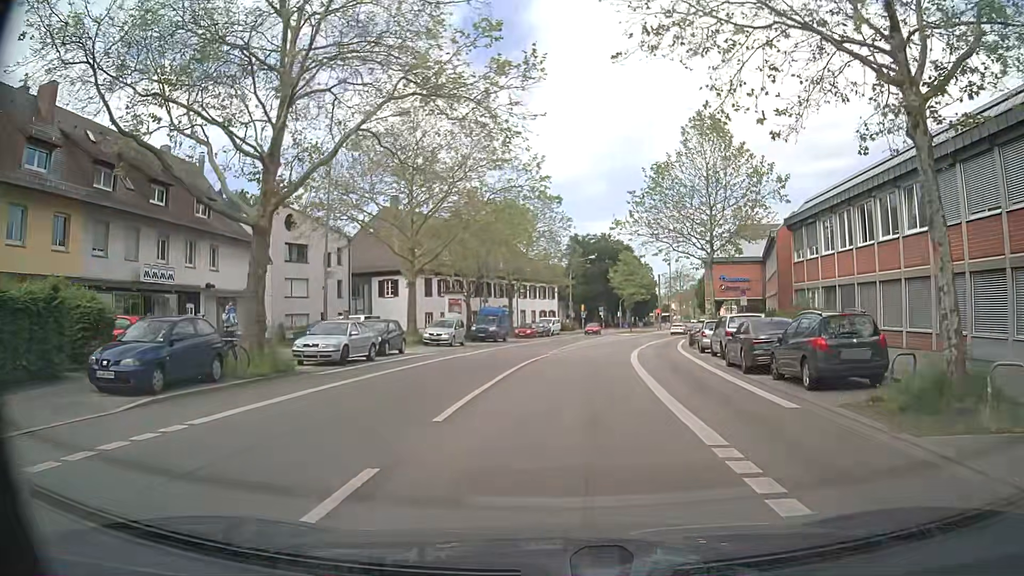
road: secondary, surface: asphalt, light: Day
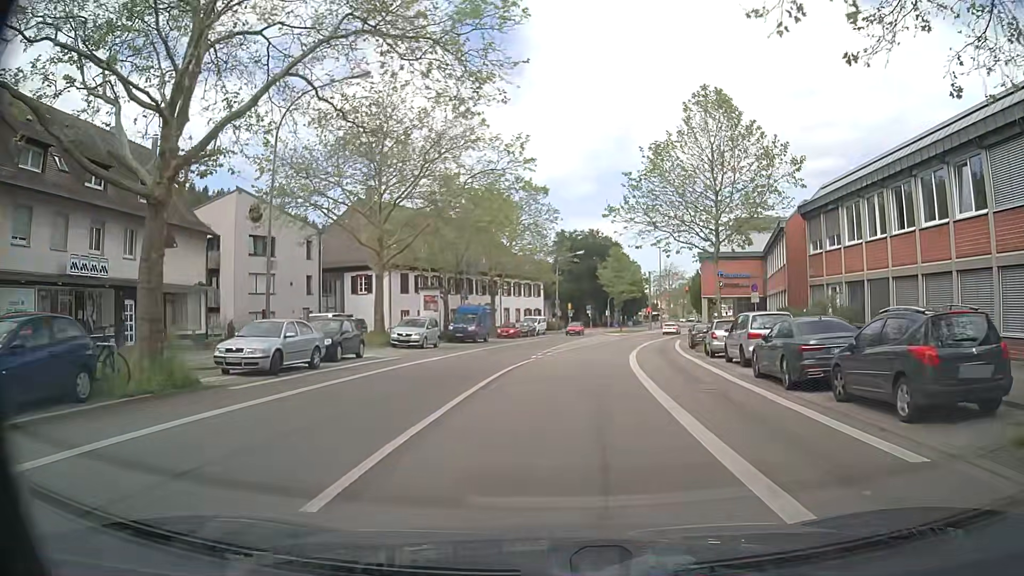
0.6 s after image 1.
(0.0, +4.5) m; +1°
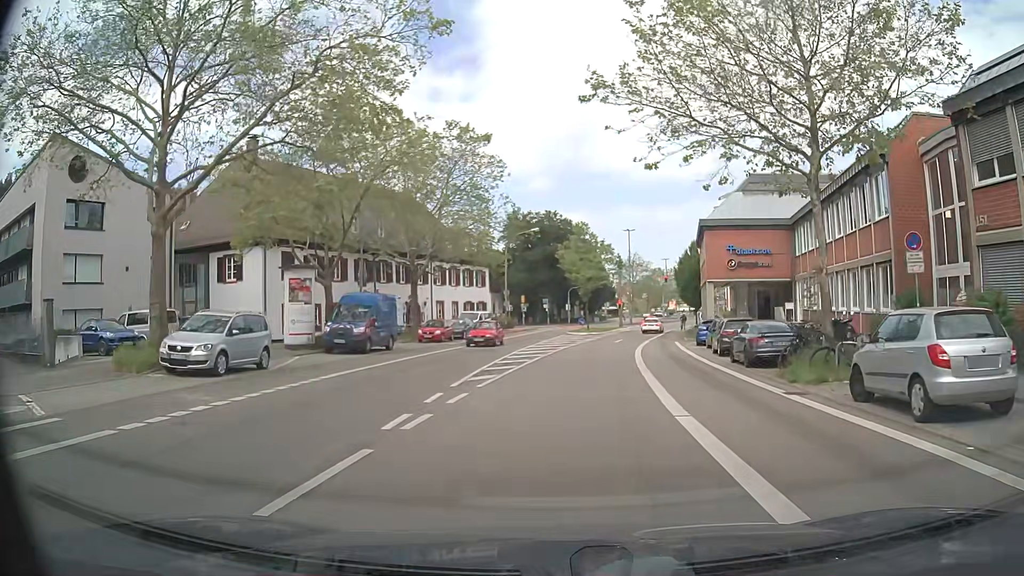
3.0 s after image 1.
(+0.5, +17.9) m; +3°
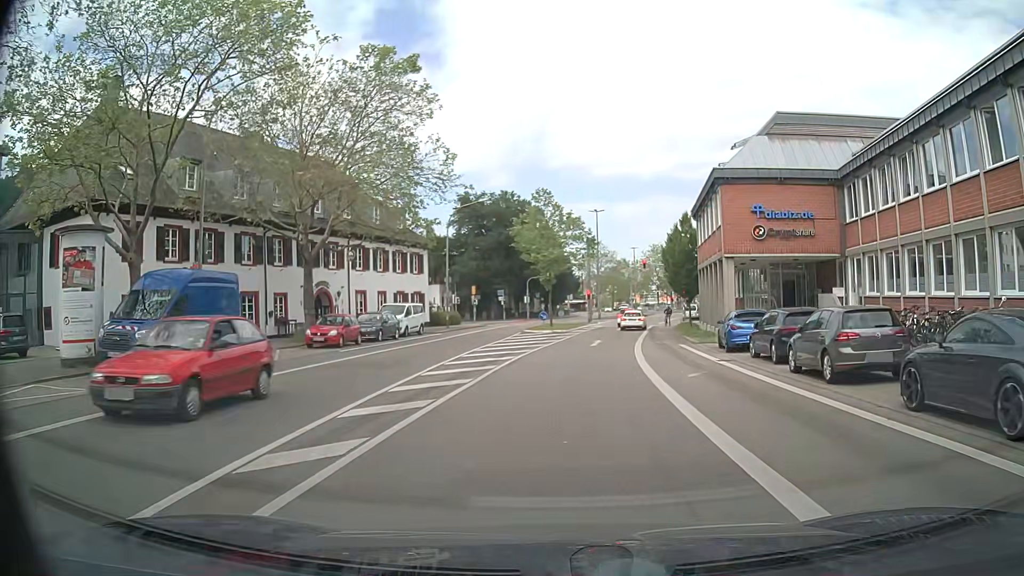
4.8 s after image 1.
(+0.5, +13.6) m; +4°
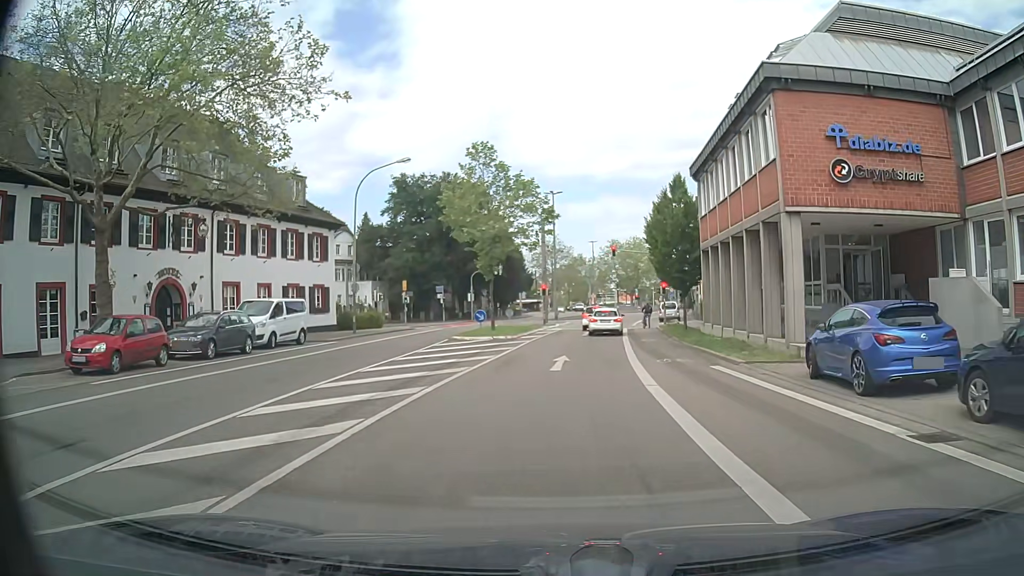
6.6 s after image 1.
(+0.5, +13.5) m; +5°
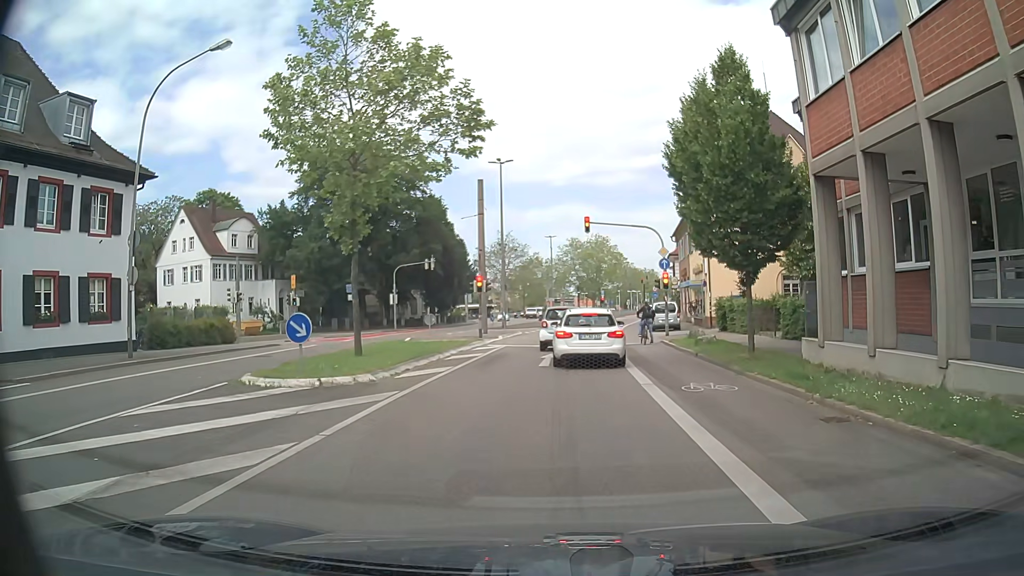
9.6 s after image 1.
(+0.3, +18.4) m; +2°
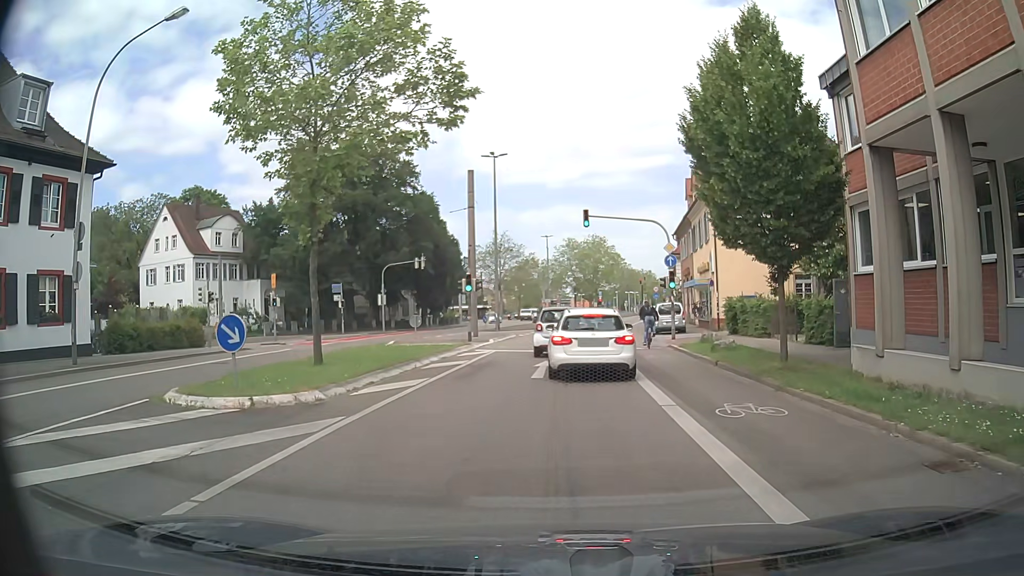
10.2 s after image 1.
(0.0, +2.8) m; 0°
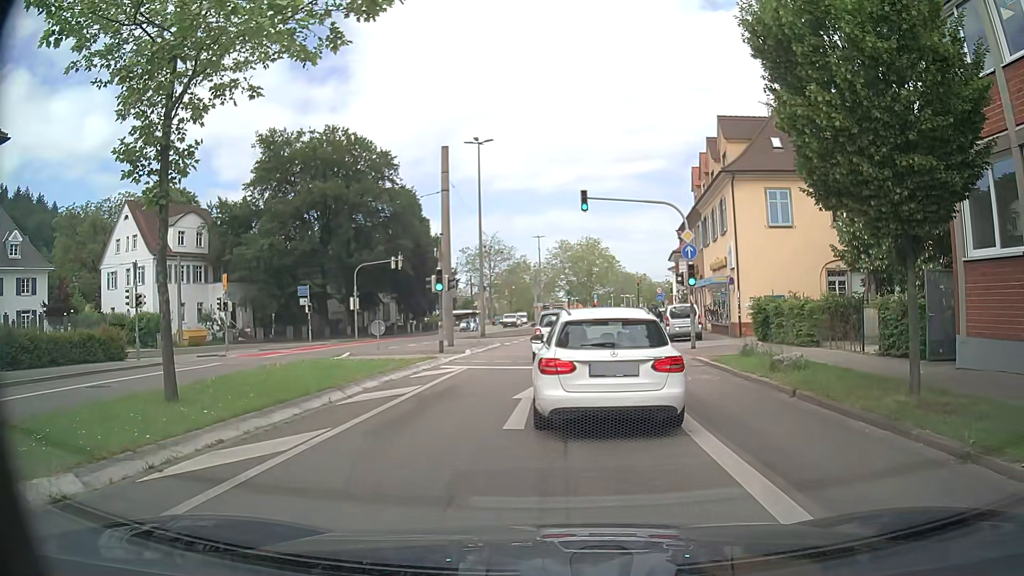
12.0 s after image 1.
(0.0, +5.9) m; +3°
